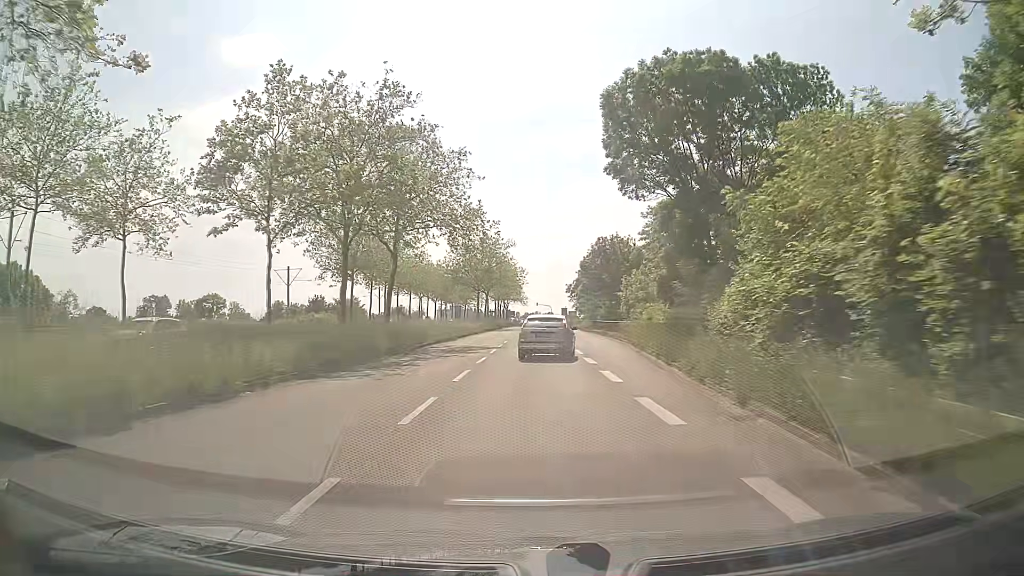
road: secondary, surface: asphalt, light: Day
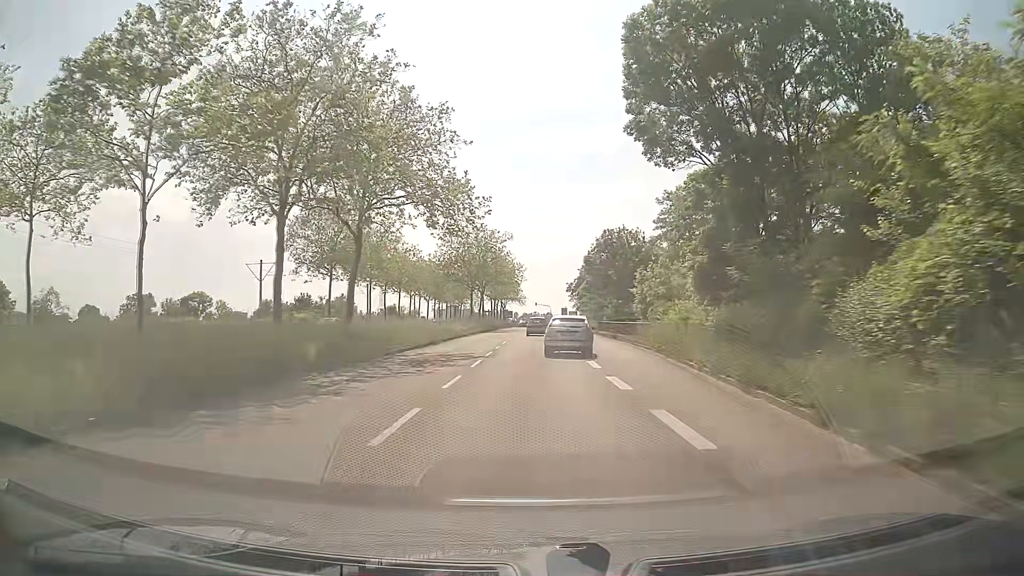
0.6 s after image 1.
(+0.1, +7.6) m; +1°
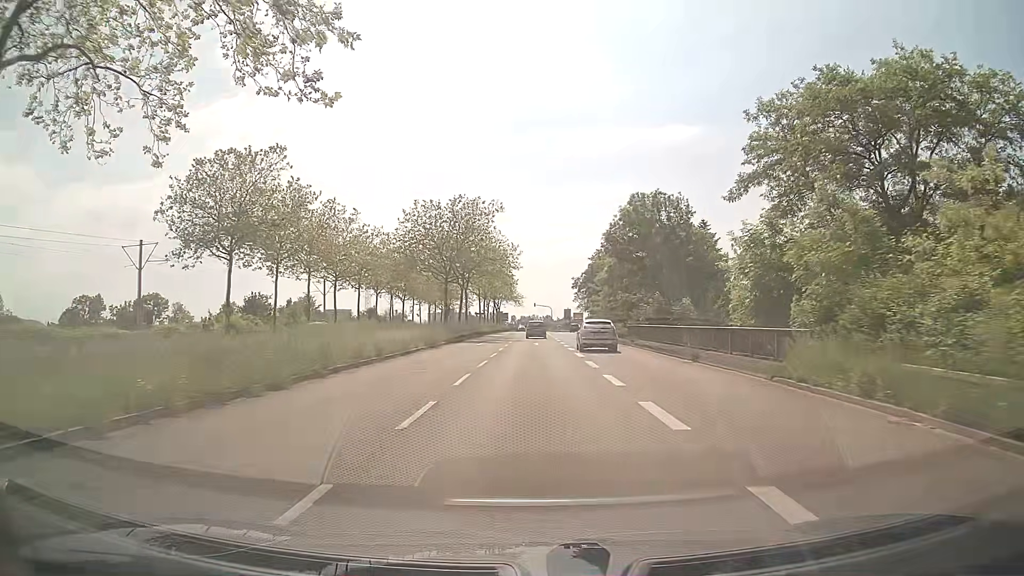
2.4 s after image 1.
(0.0, +22.6) m; 0°
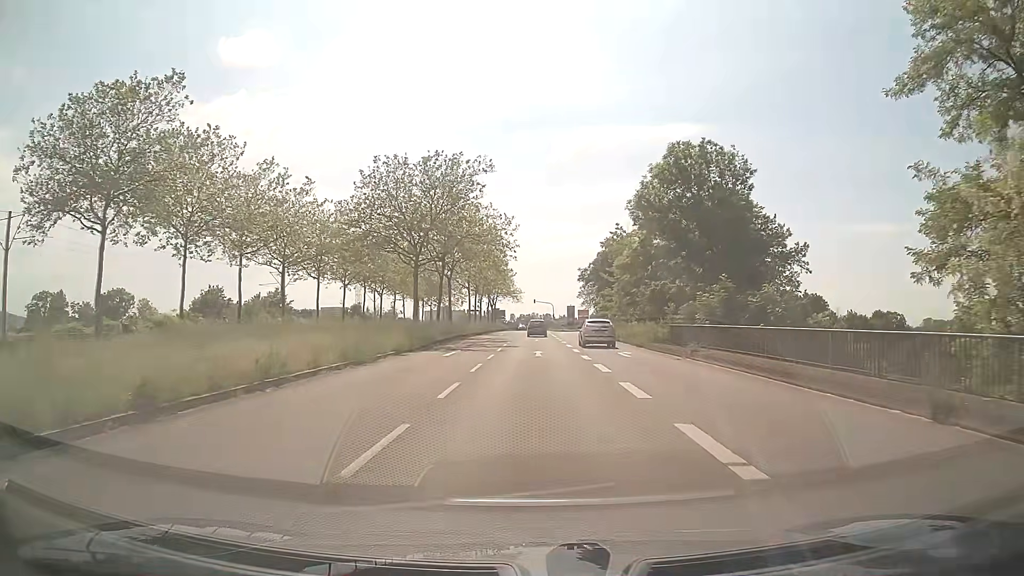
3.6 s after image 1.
(0.0, +14.8) m; 0°
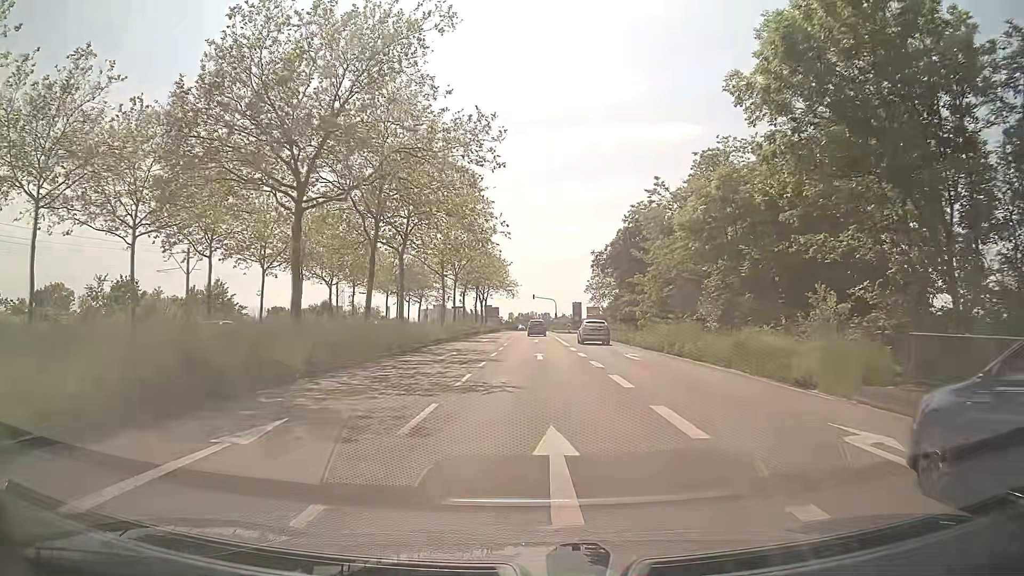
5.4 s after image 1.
(+0.1, +22.0) m; 0°
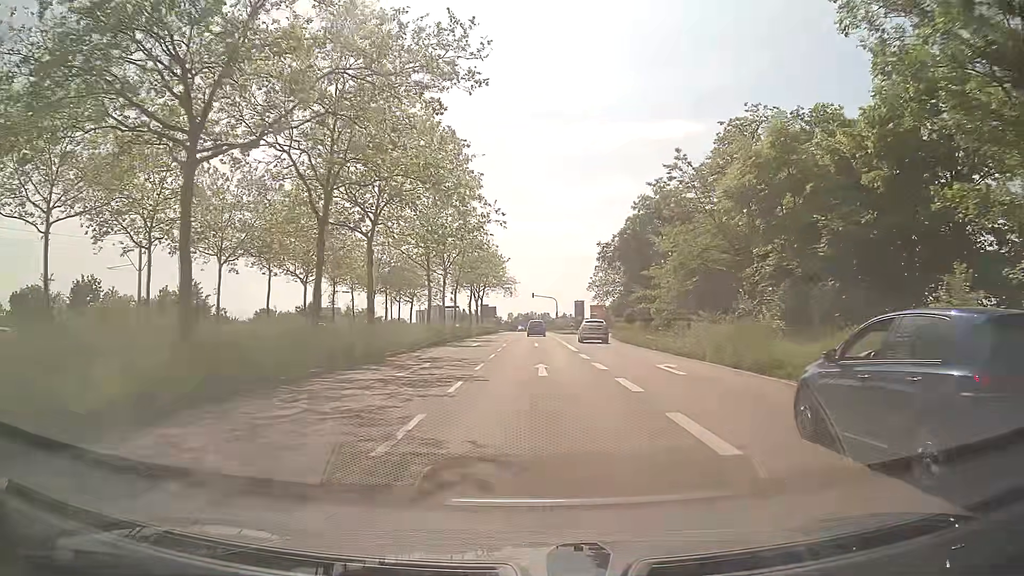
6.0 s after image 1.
(0.0, +7.3) m; 0°
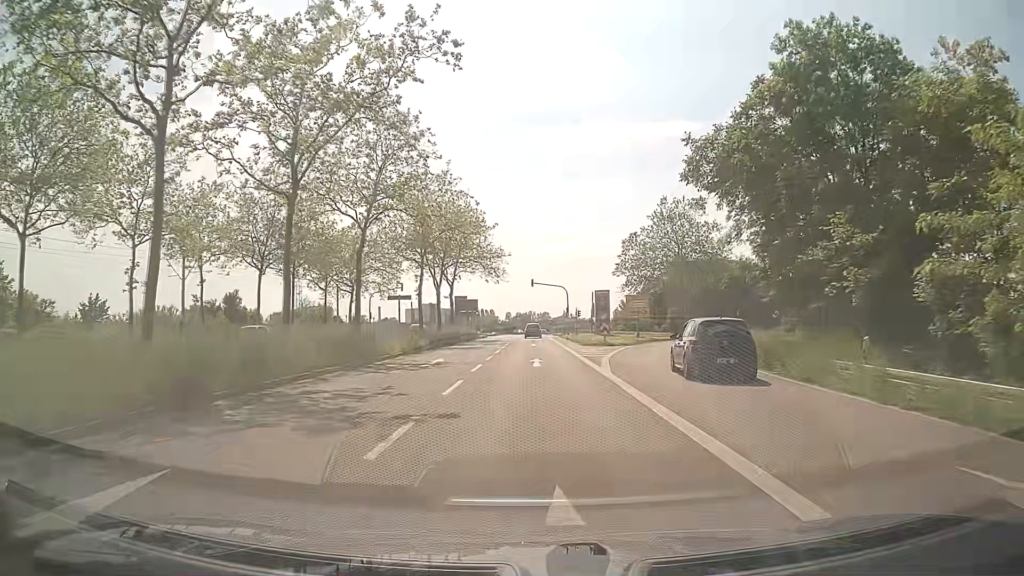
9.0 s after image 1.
(+0.1, +36.2) m; 0°
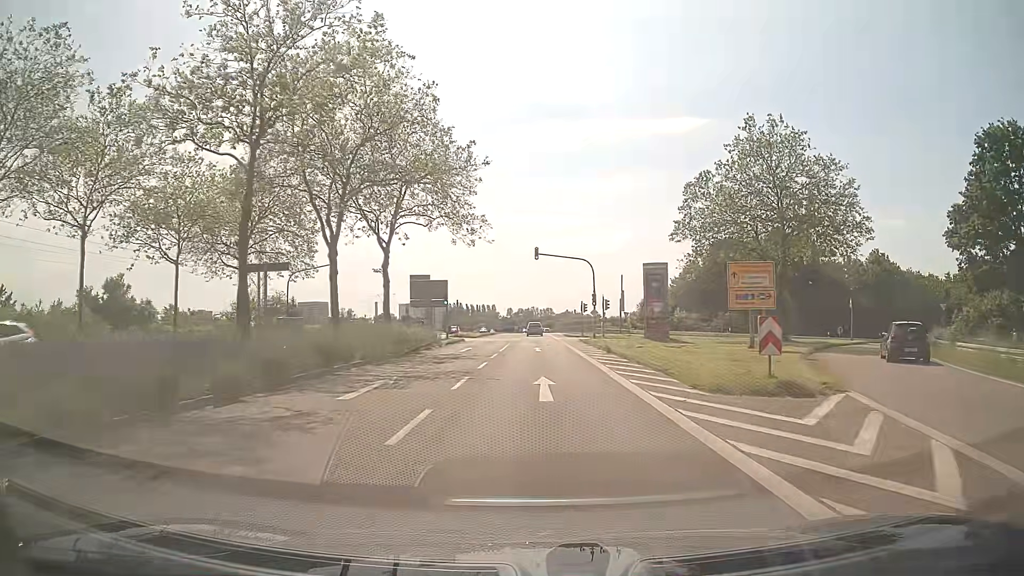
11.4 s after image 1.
(0.0, +29.5) m; 0°
(0, +10) (0, +20) (0, +30) (0, +40) (0, +50) (0, +60) (0, +70) (0, +80) (+1, +90) (+1, +100) m
